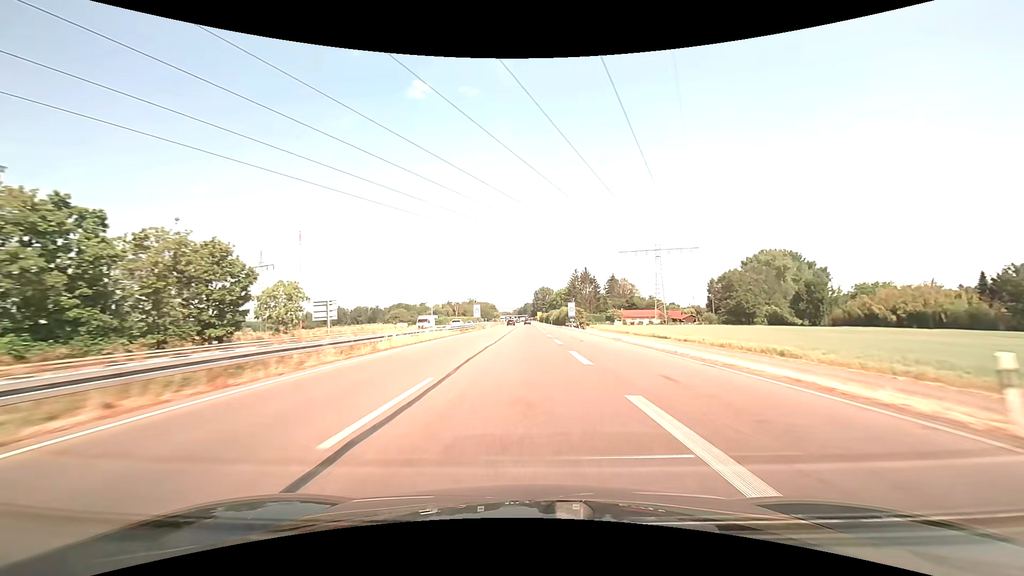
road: trunk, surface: asphalt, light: Day
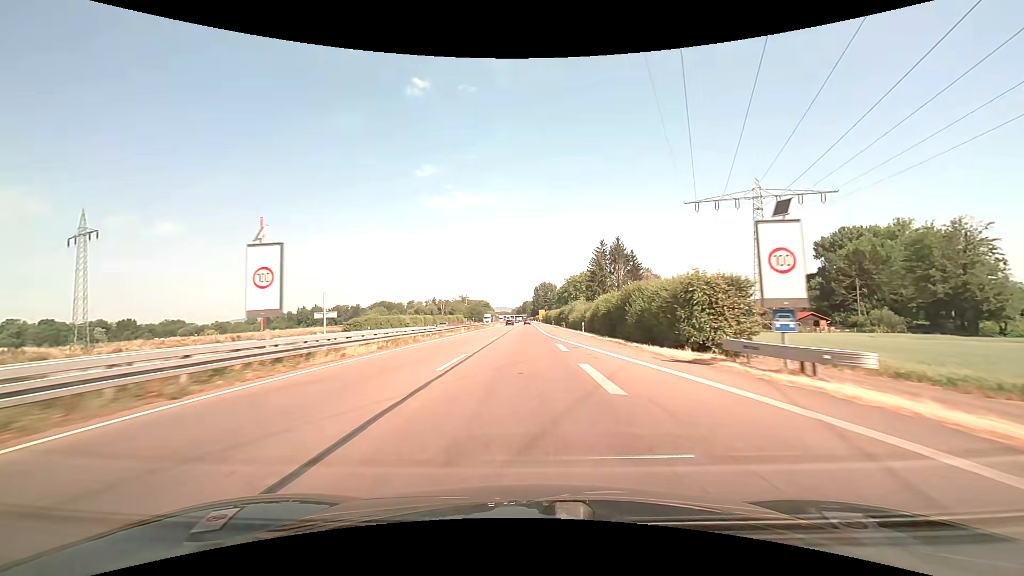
(0.0, +65.6) m; 0°
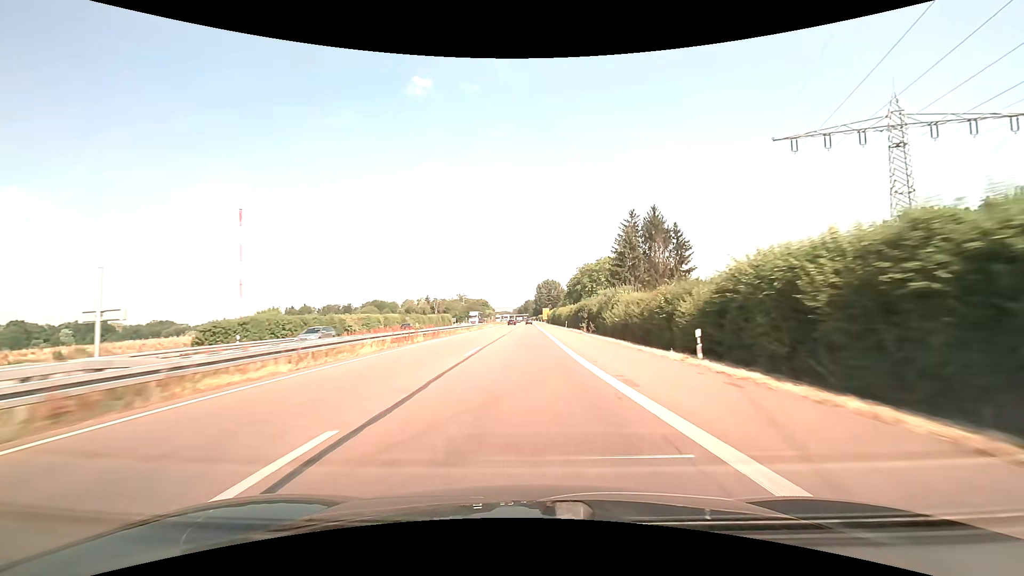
(0.0, +31.6) m; 0°
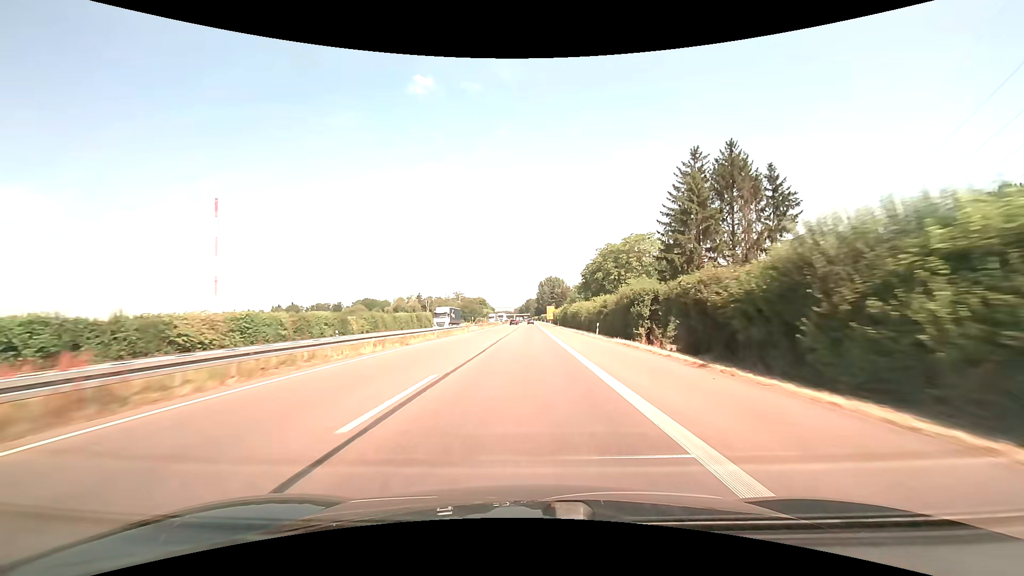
(-0.1, +30.8) m; 0°
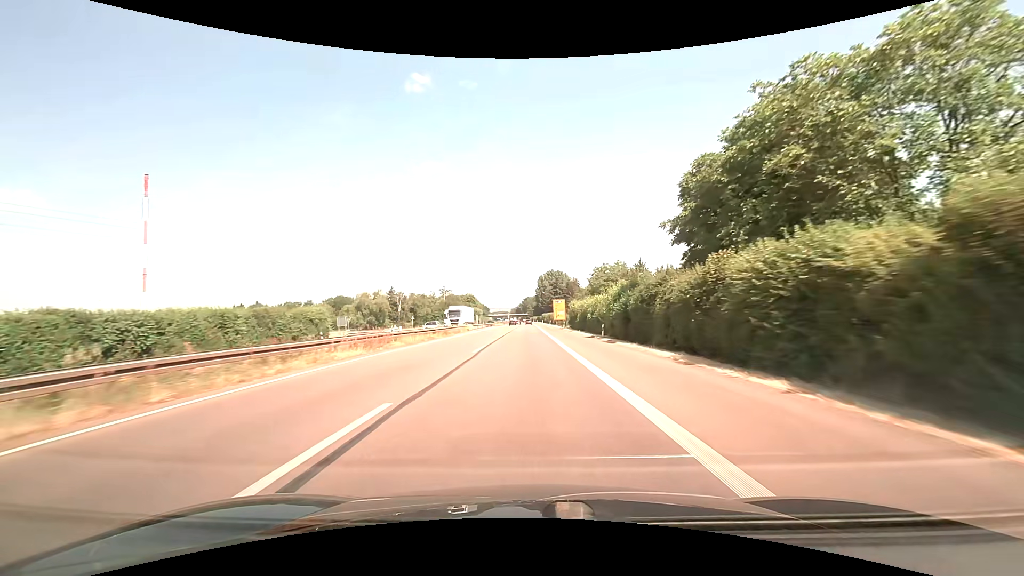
(+0.1, +59.3) m; 0°
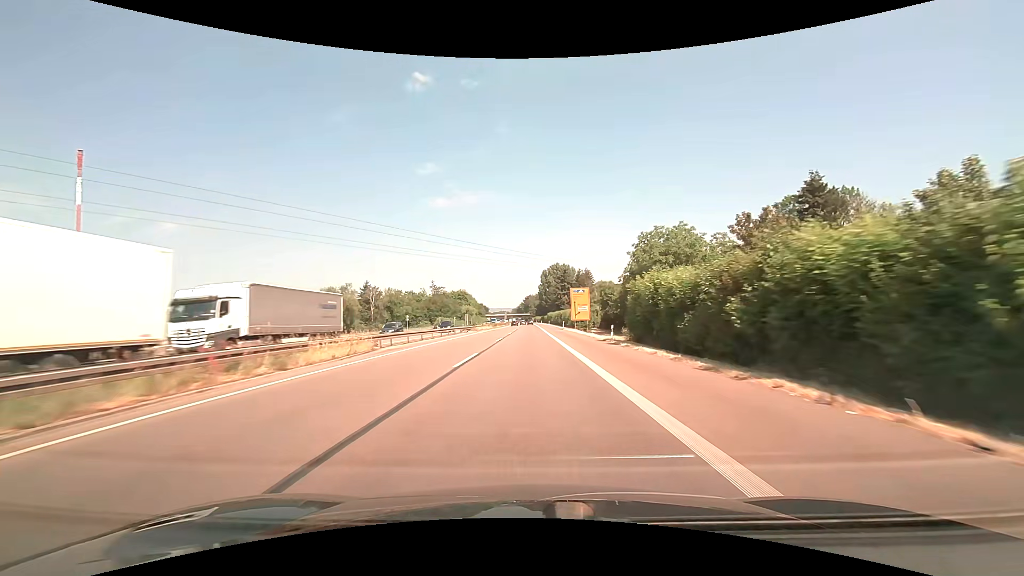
(0.0, +42.9) m; 0°
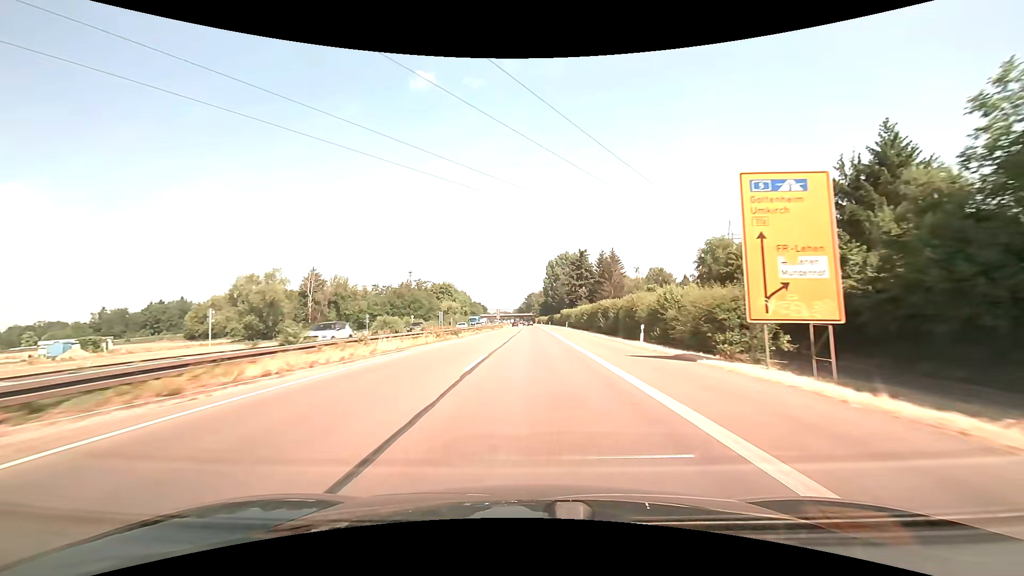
(-0.2, +56.4) m; 0°
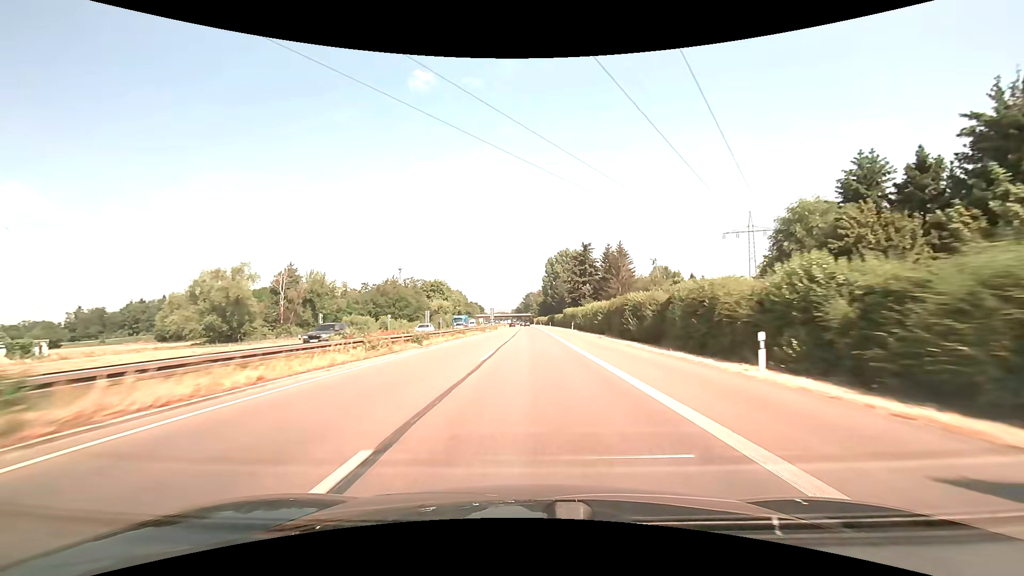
(0.0, +14.1) m; 0°
(0, +10) (0, +20) (0, +30) (0, +40) (0, +50) (0, +60) (0, +70) (0, +80) (0, +90) (0, +100) m
